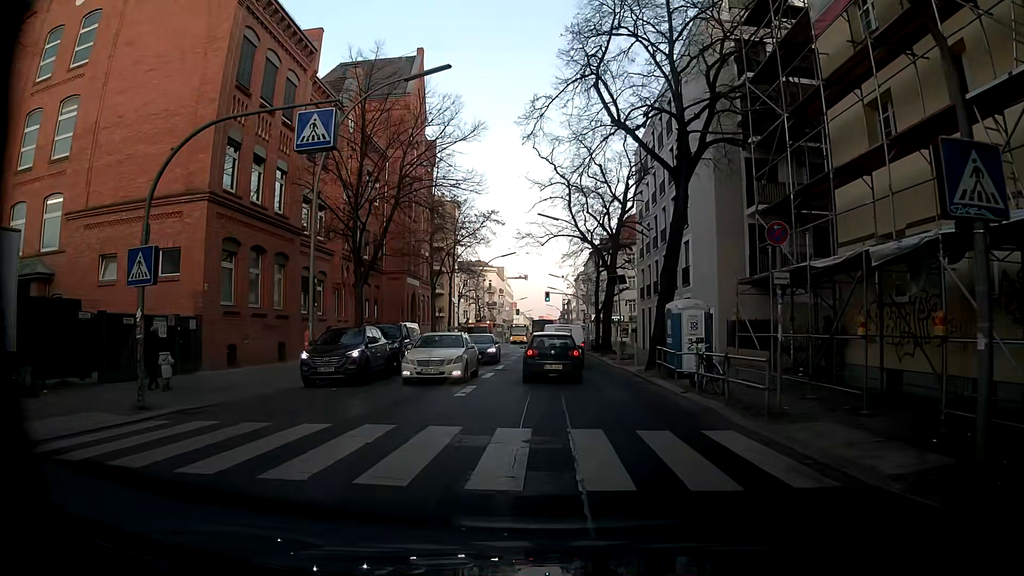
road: tertiary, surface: asphalt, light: Day
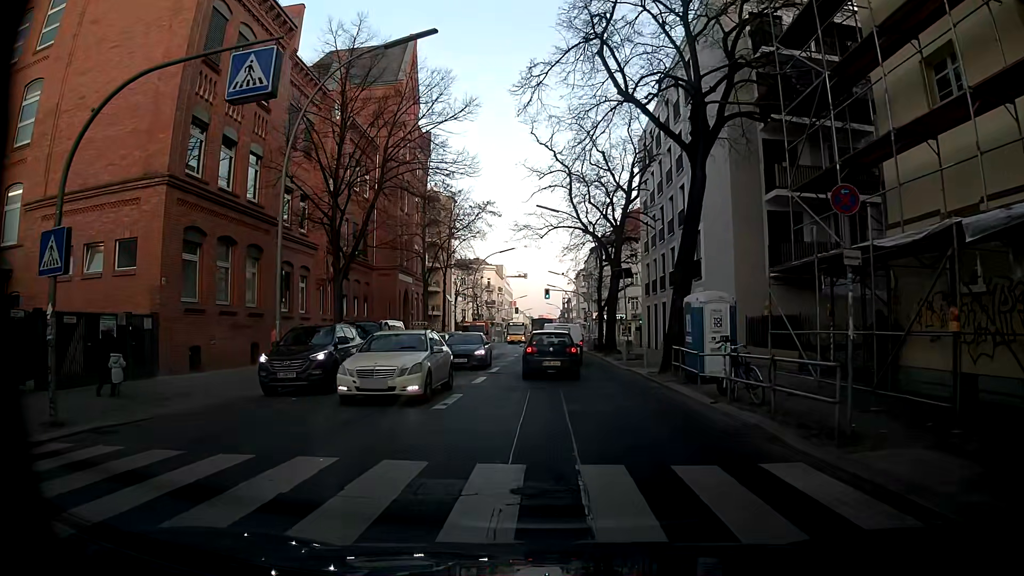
(0.0, +2.9) m; +1°
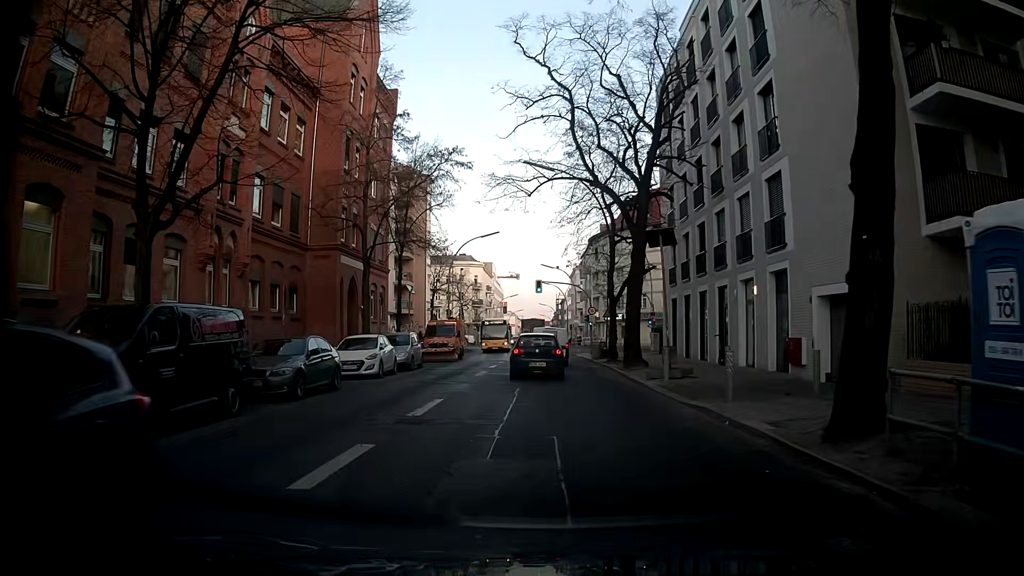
(-0.6, +13.2) m; 0°
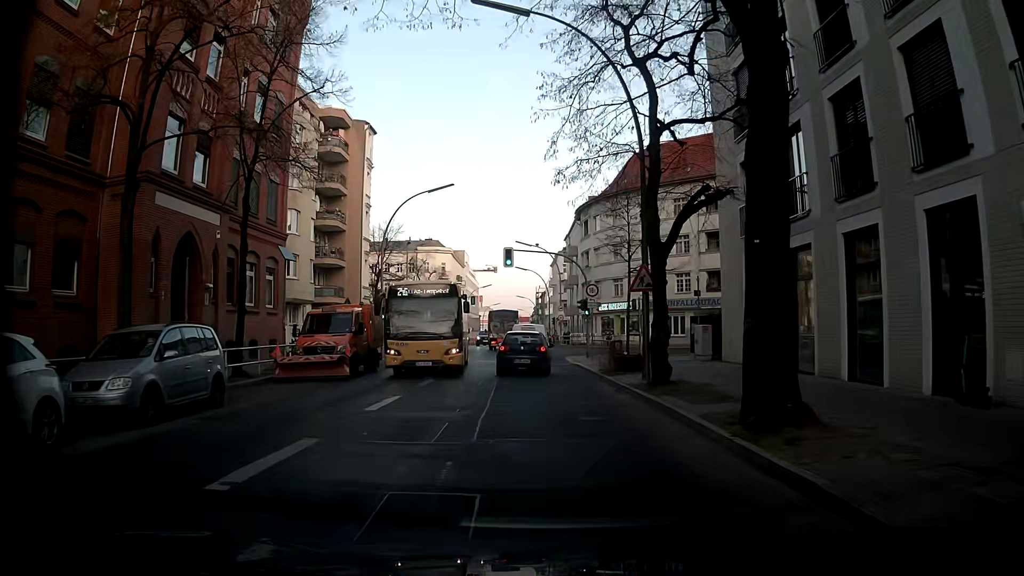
(0.0, +18.1) m; +1°
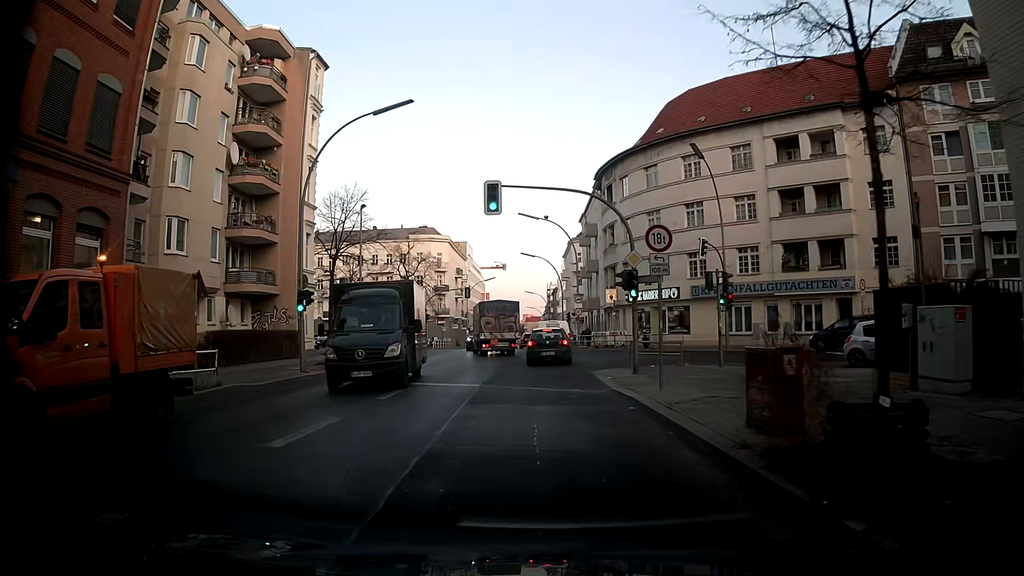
(-0.5, +15.9) m; 0°
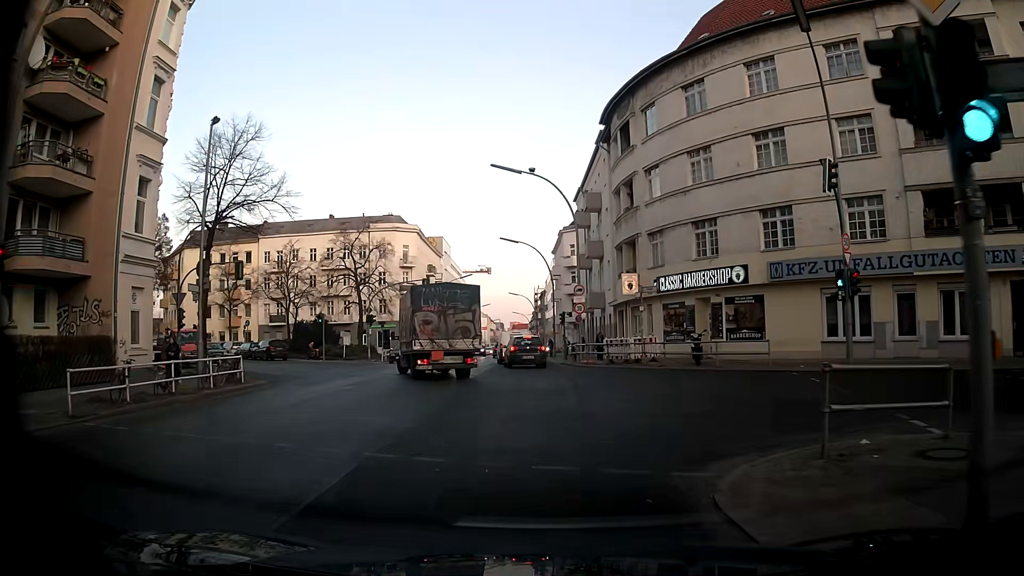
(-0.3, +17.0) m; 0°
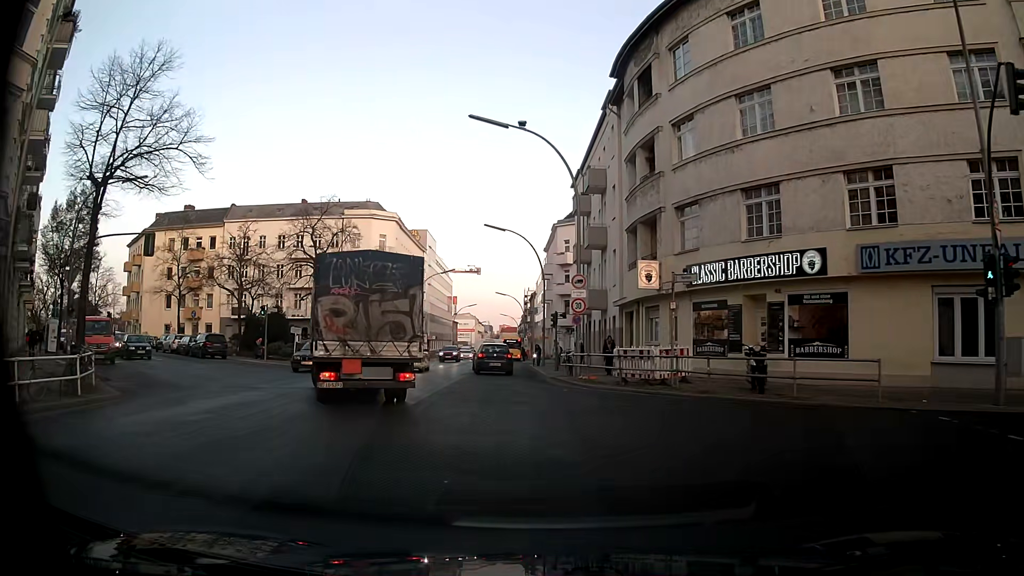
(+0.1, +8.6) m; 0°
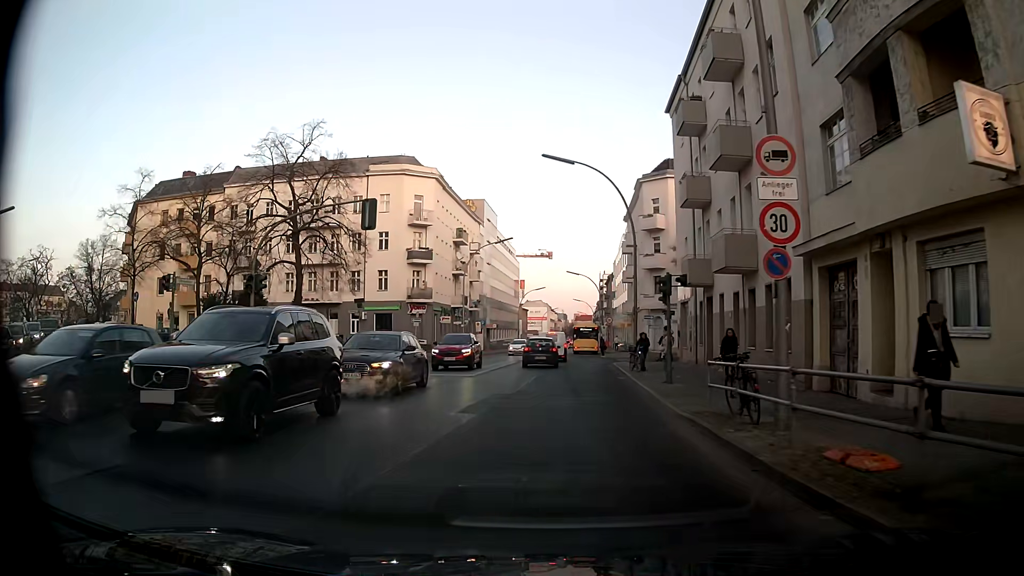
(-0.5, +17.4) m; -5°
(0, +10) (0, +20) (0, +30) (0, +40) (0, +50) (+1, +60) (+1, +70) (+2, +80) (+2, +90) (+3, +100) m
